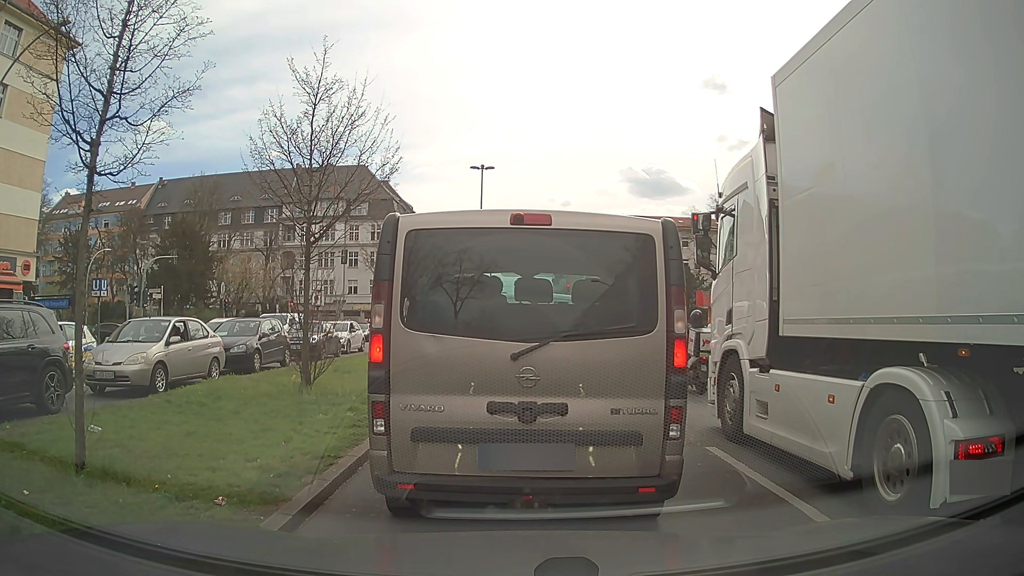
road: primary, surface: asphalt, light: Day
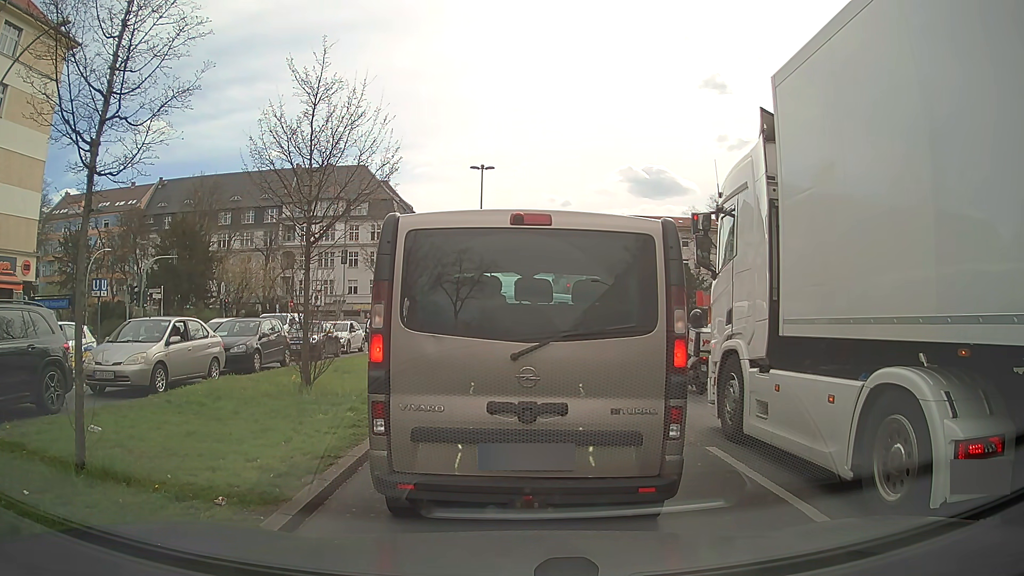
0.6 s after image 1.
(0.0, 0.0) m; 0°
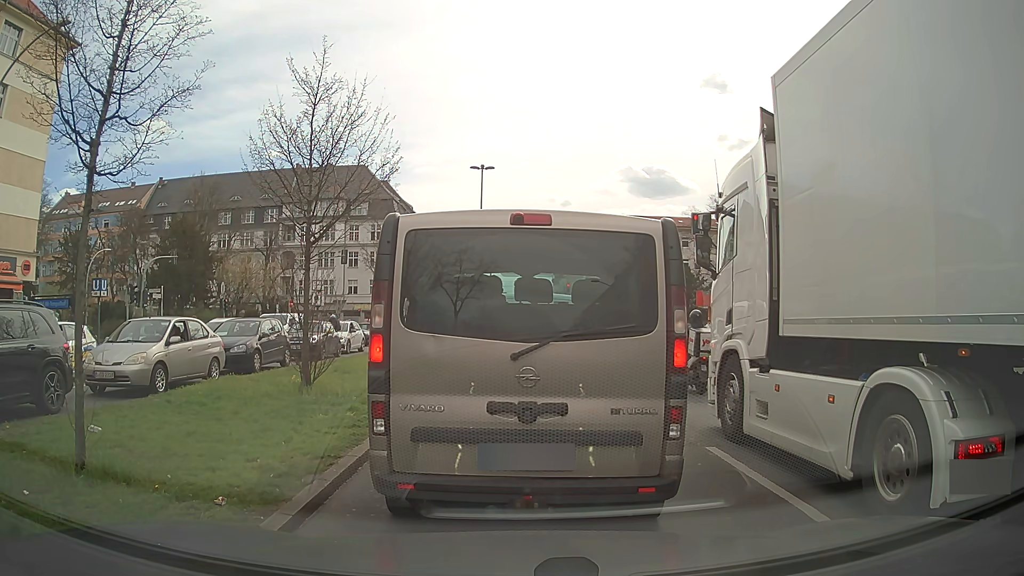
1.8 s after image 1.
(0.0, 0.0) m; 0°
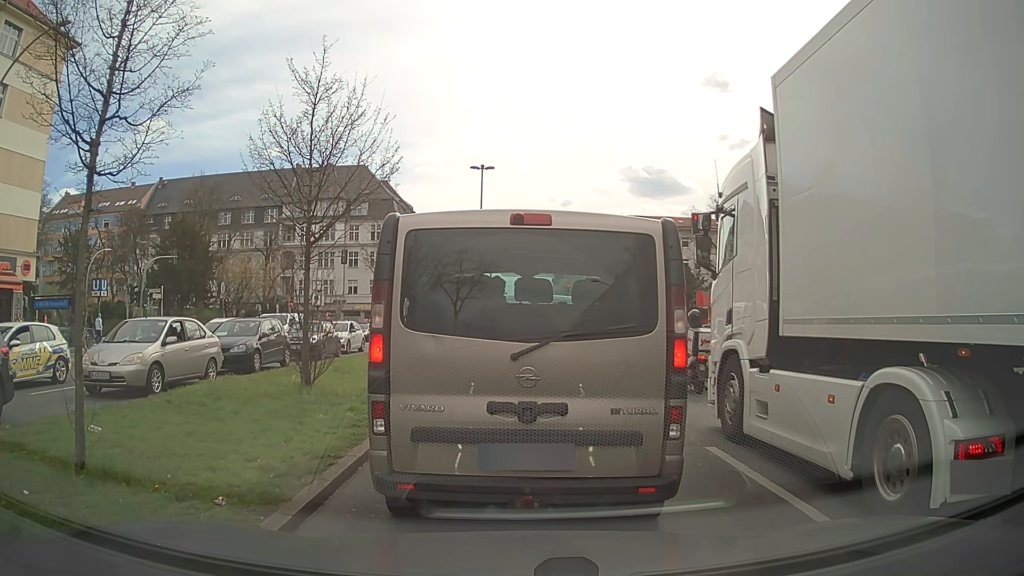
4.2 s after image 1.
(0.0, 0.0) m; 0°
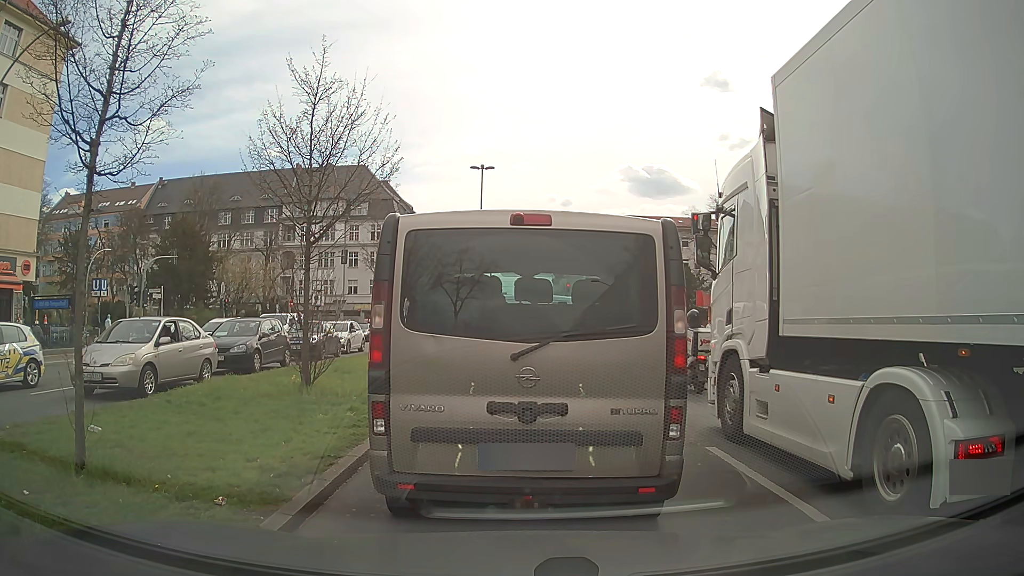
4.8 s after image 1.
(0.0, 0.0) m; 0°
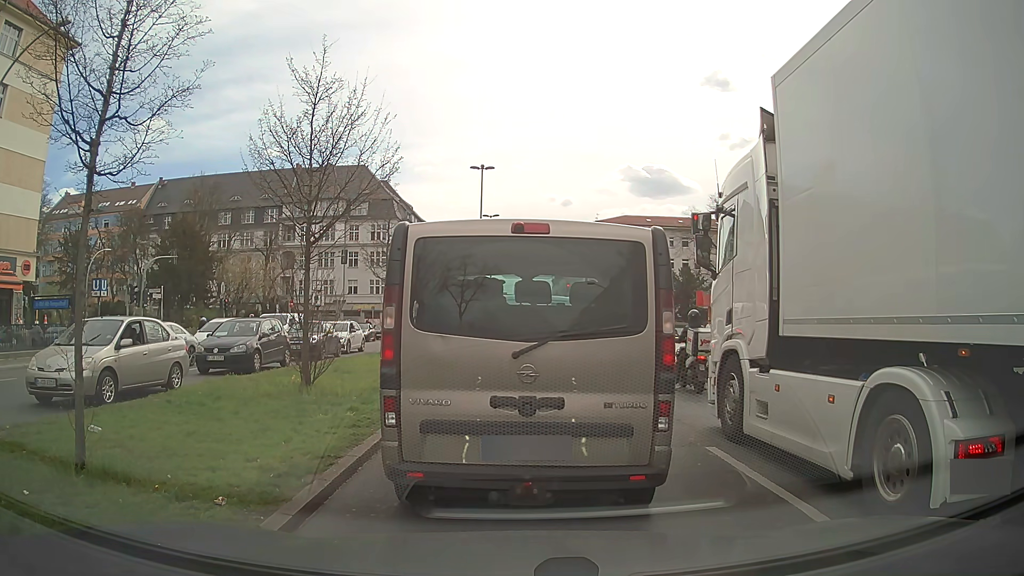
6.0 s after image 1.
(0.0, 0.0) m; 0°
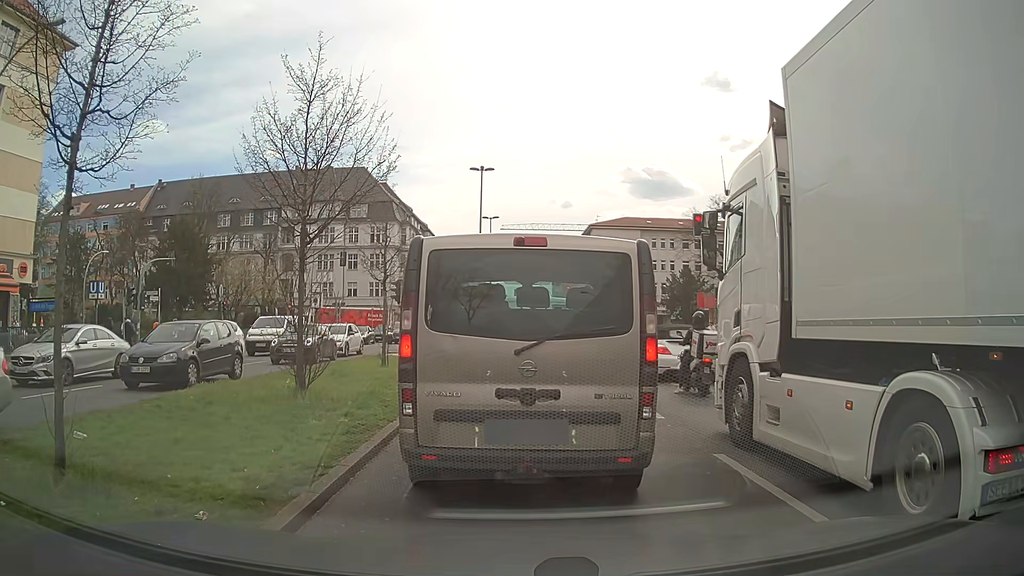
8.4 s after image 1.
(0.0, +0.3) m; 0°
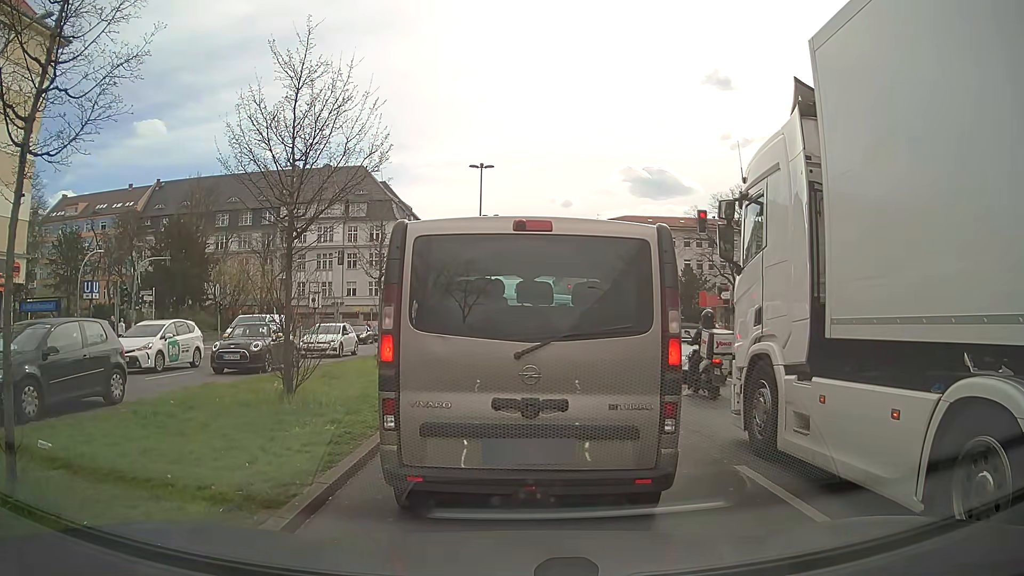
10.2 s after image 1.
(0.0, +0.7) m; 0°
(0, +10) (+1, +20) (+1, +30) (+2, +40) (+3, +50) (+3, +60) (+4, +70) (+4, +80) (+3, +90) (+3, +100) m
